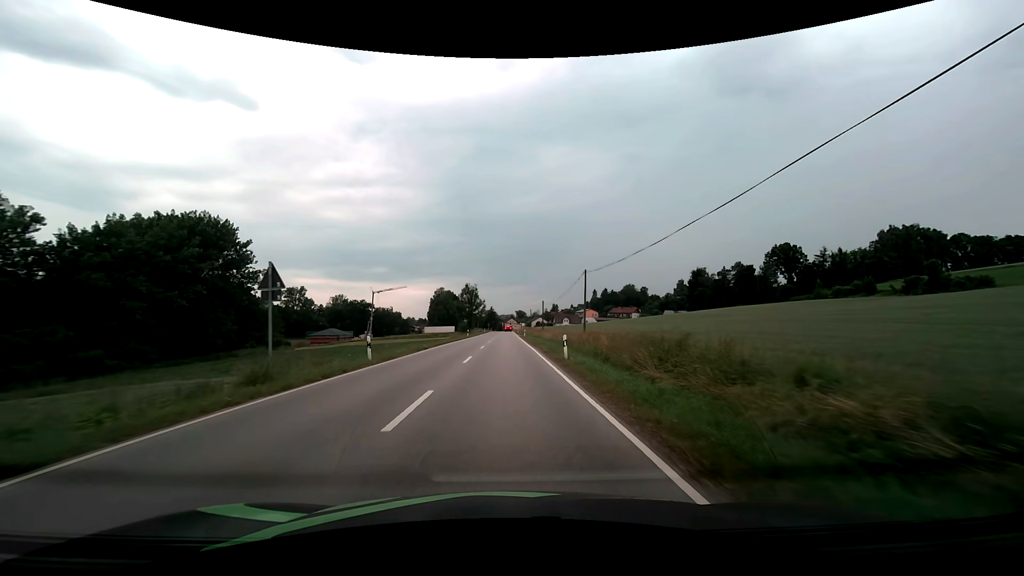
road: secondary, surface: asphalt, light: Day
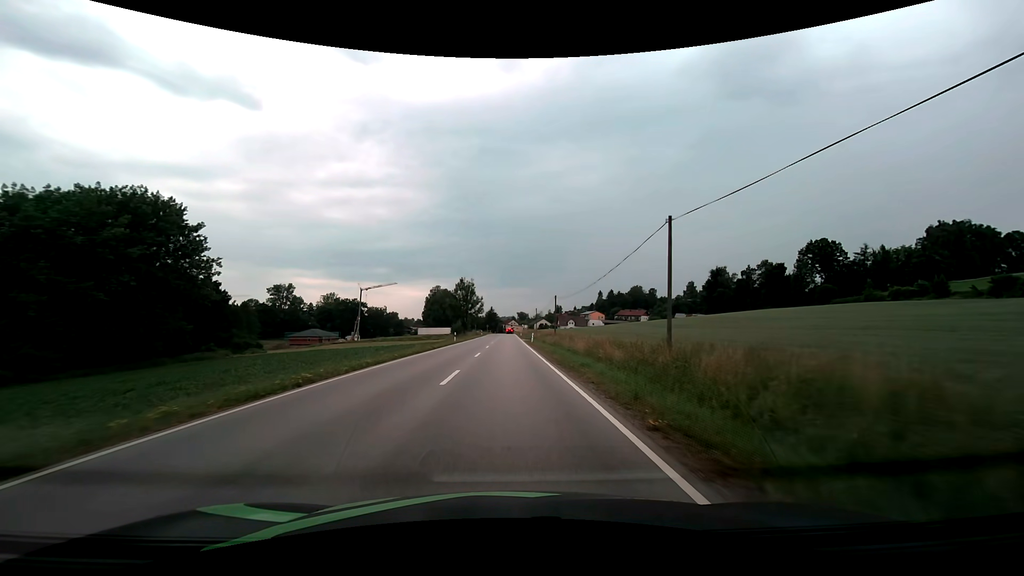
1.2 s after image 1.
(-0.1, +18.5) m; 0°
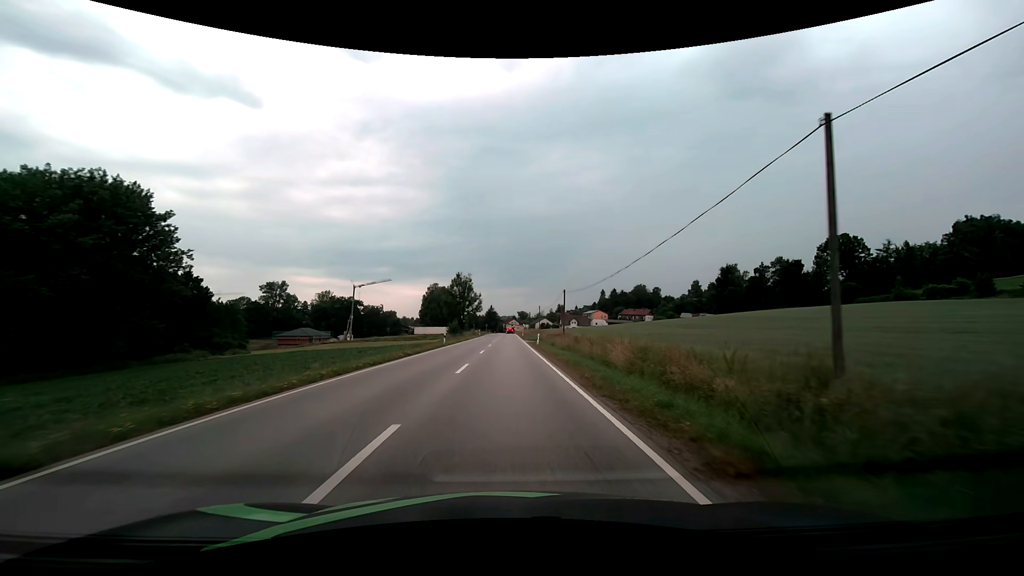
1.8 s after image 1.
(0.0, +8.8) m; 0°
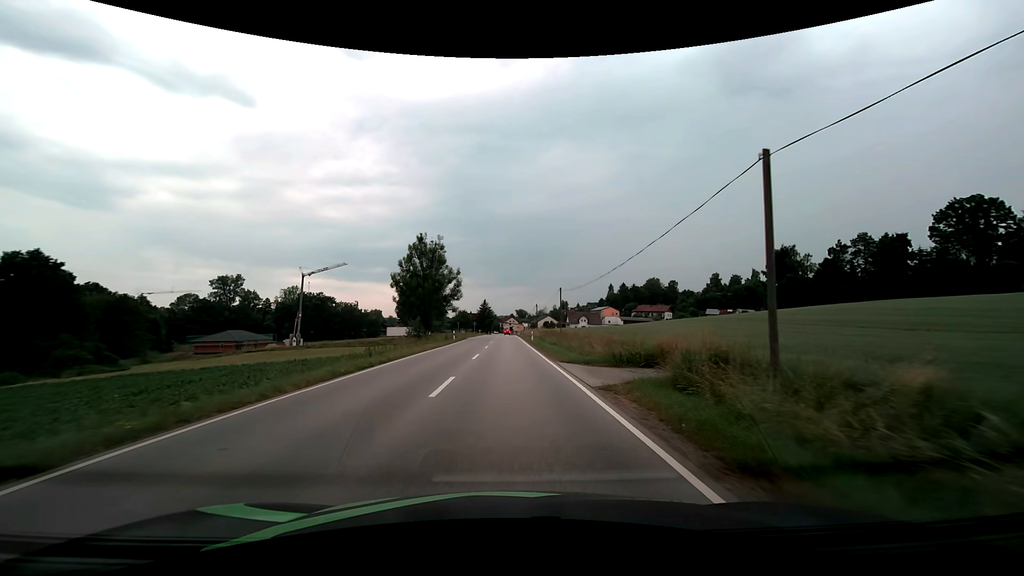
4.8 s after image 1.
(+0.1, +41.1) m; 0°
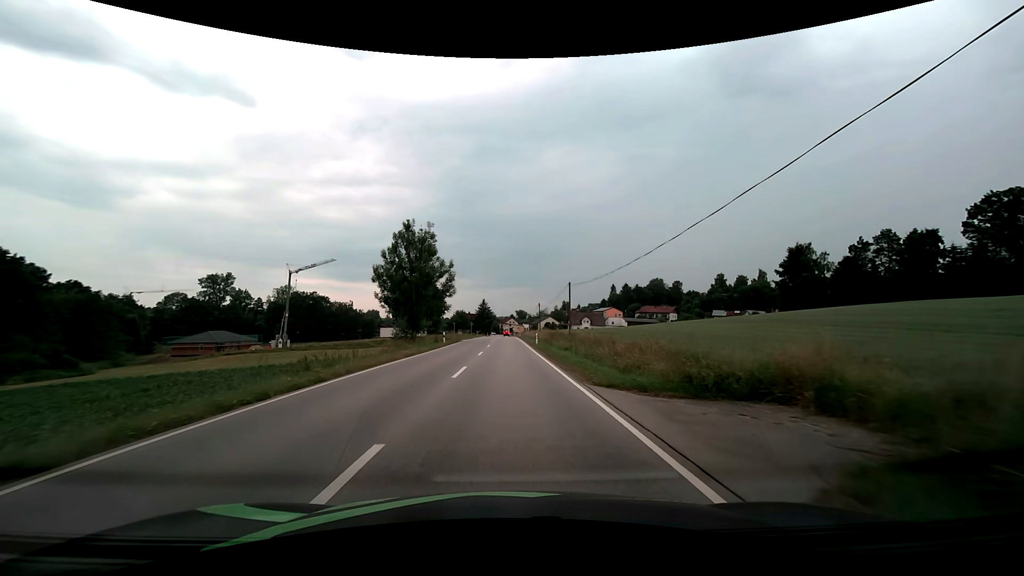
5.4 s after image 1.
(0.0, +7.9) m; 0°
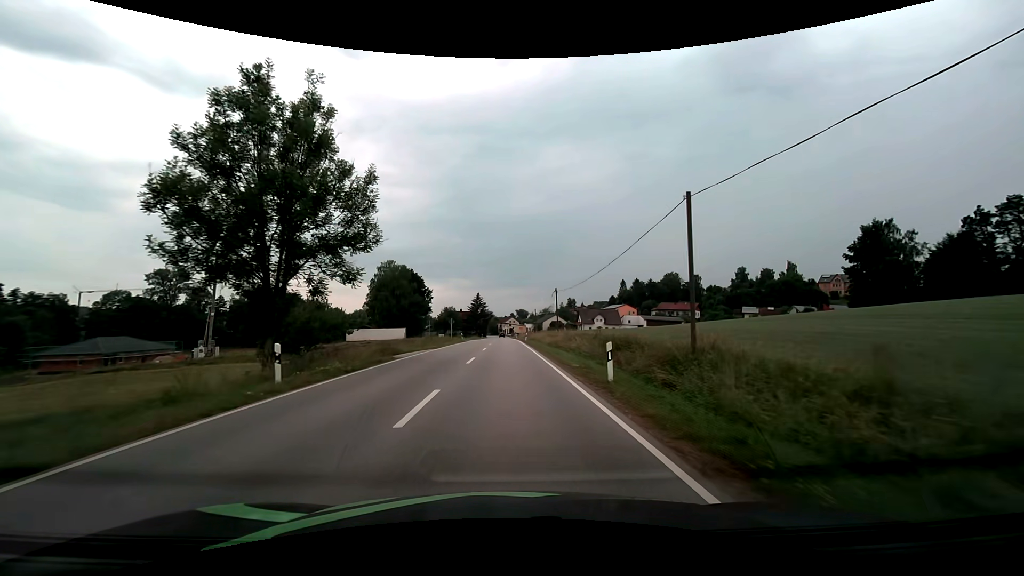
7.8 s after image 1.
(+0.1, +31.1) m; 0°
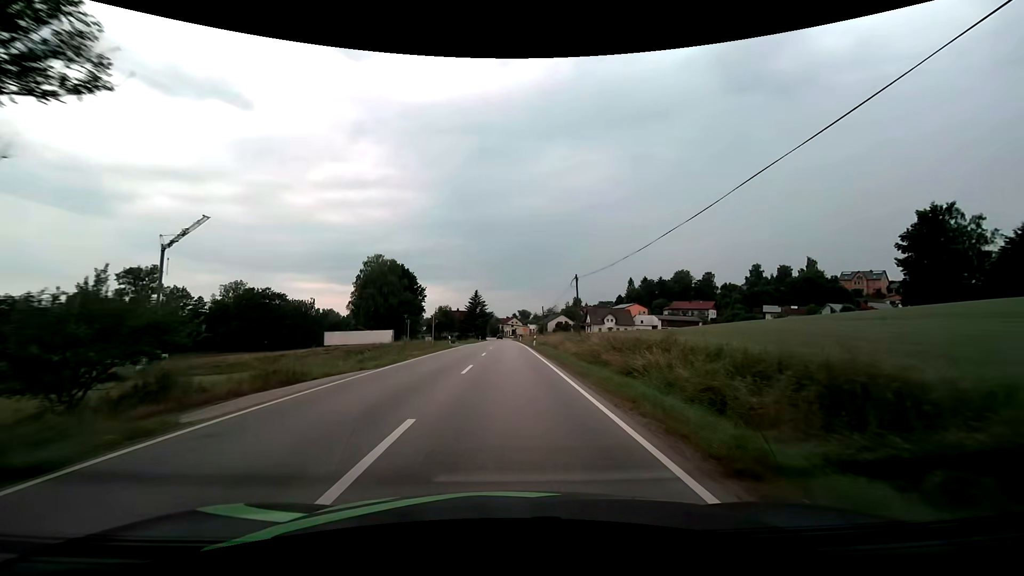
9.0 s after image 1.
(0.0, +15.3) m; 0°
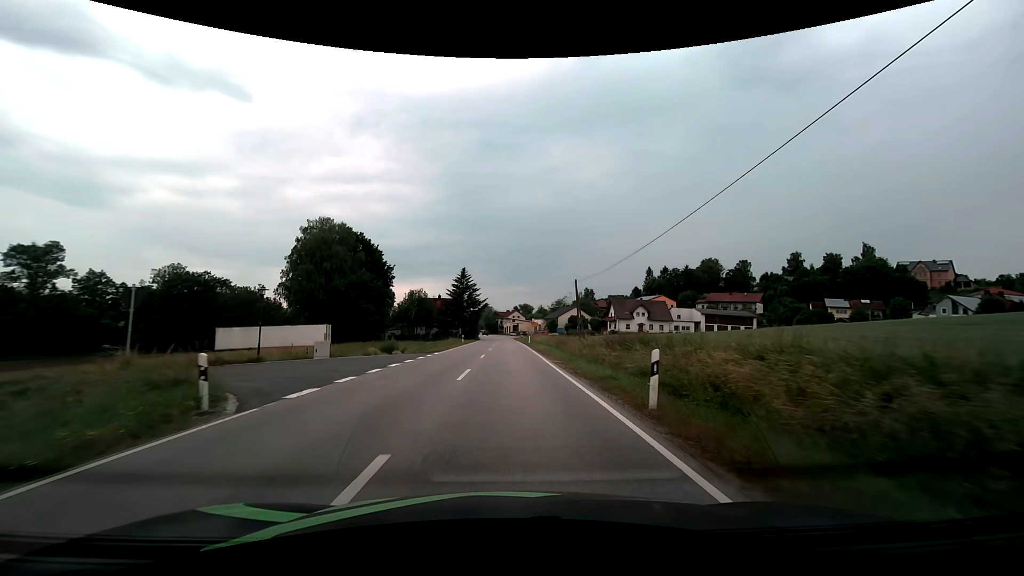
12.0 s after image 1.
(-0.1, +38.2) m; 0°
(0, +10) (0, +20) (0, +30) (0, +40) (0, +50) (0, +60) (0, +70) (0, +80) (0, +90) (0, +100) m
